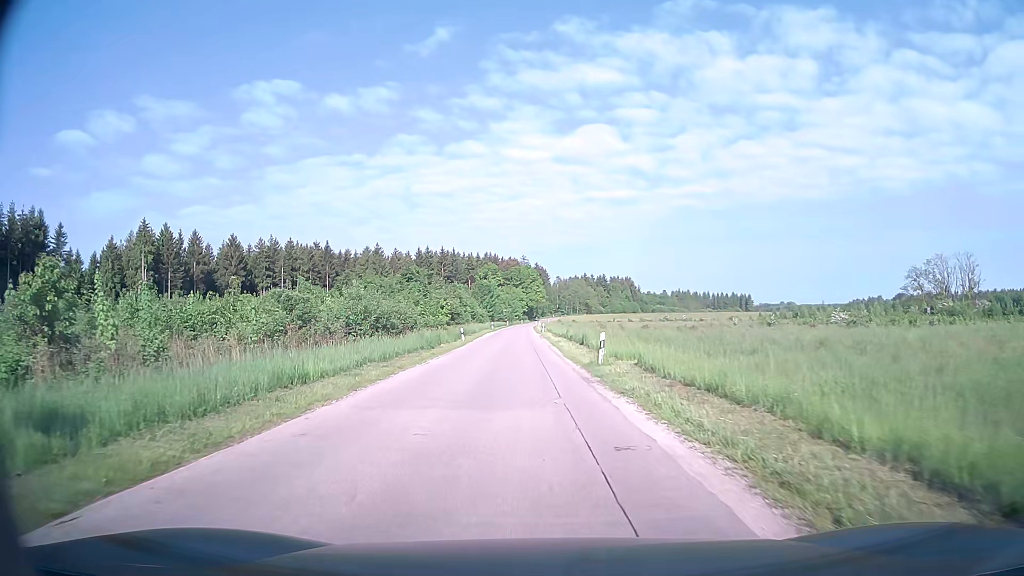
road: unclassified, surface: asphalt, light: Day
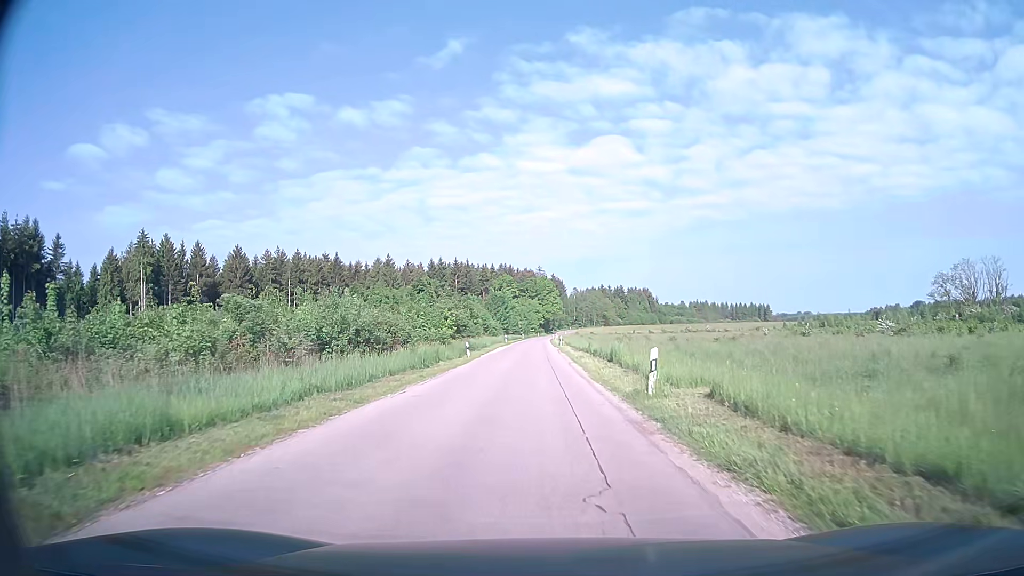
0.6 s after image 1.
(-0.1, +6.3) m; -2°
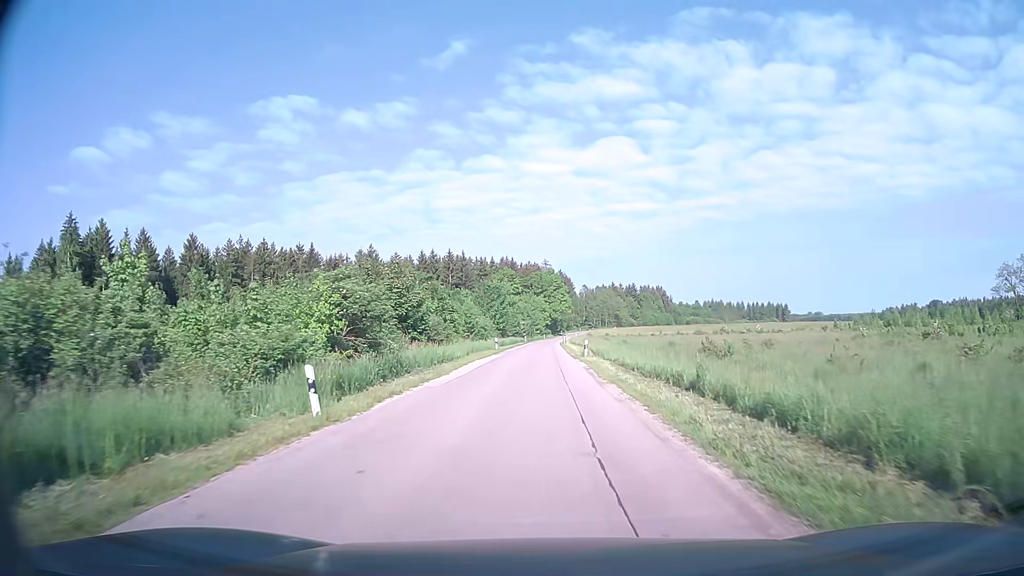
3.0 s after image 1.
(-0.4, +26.6) m; 0°
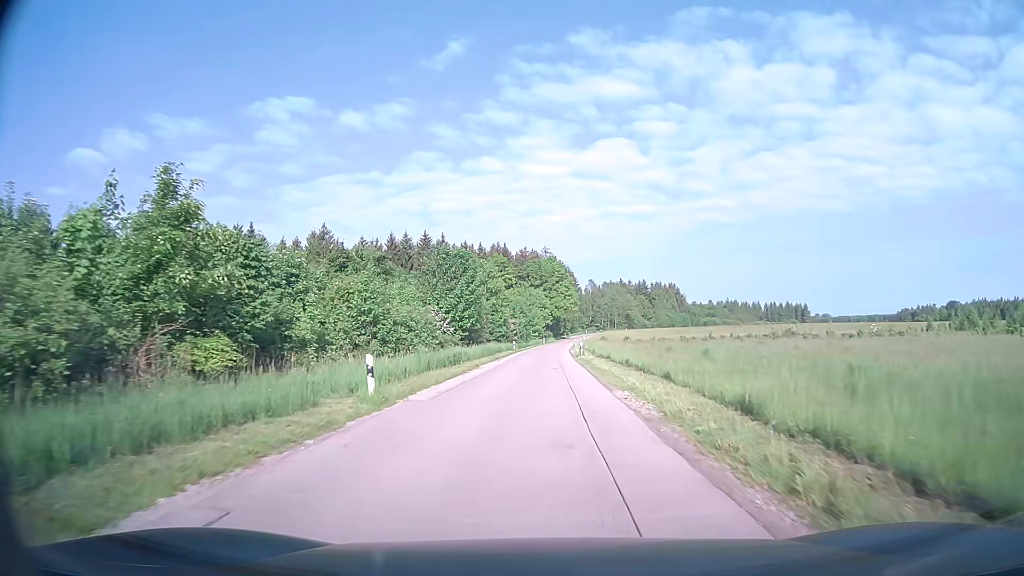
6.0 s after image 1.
(-0.1, +37.1) m; 0°
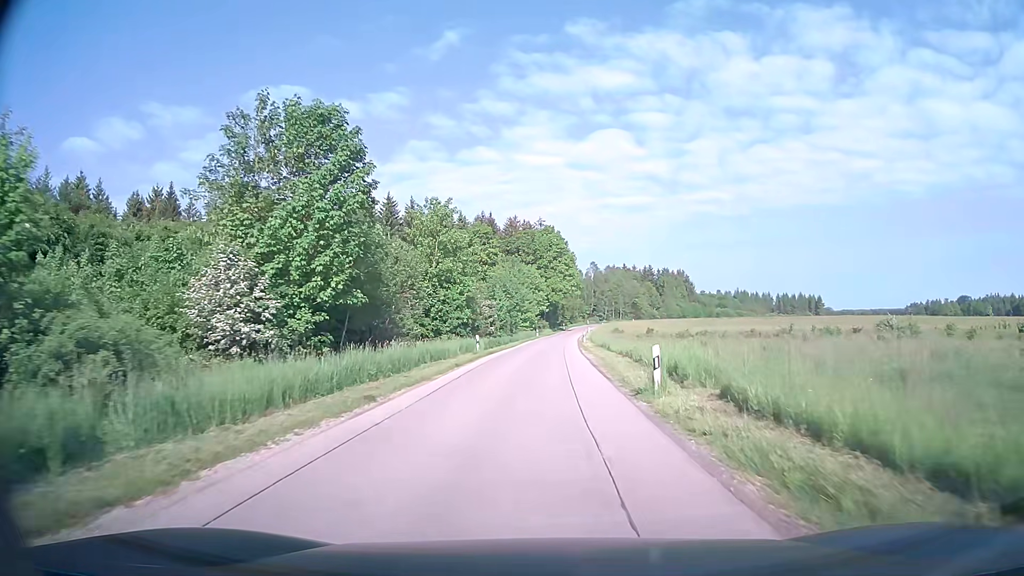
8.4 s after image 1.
(+0.3, +30.5) m; +1°
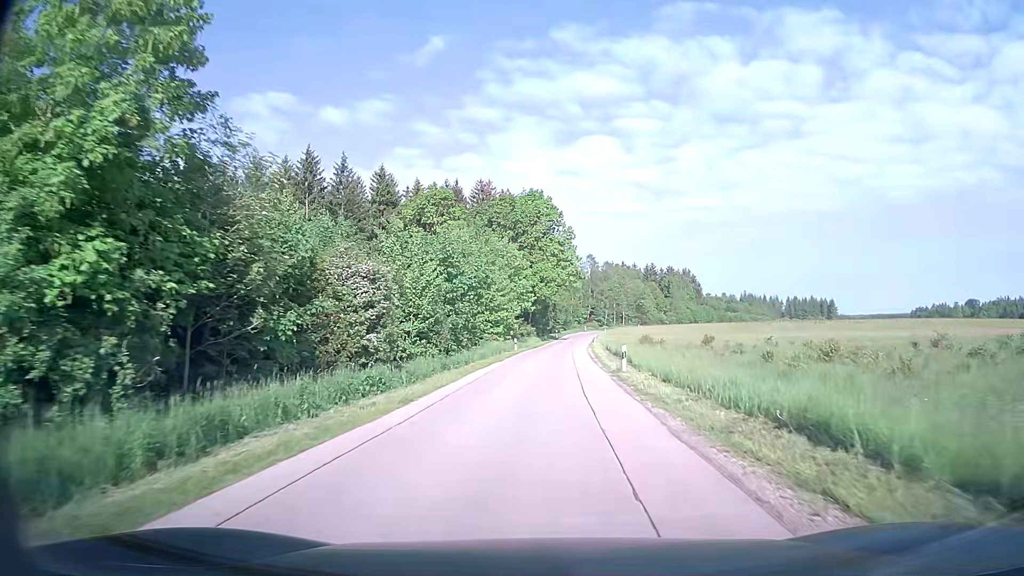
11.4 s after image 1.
(+0.2, +35.5) m; +1°
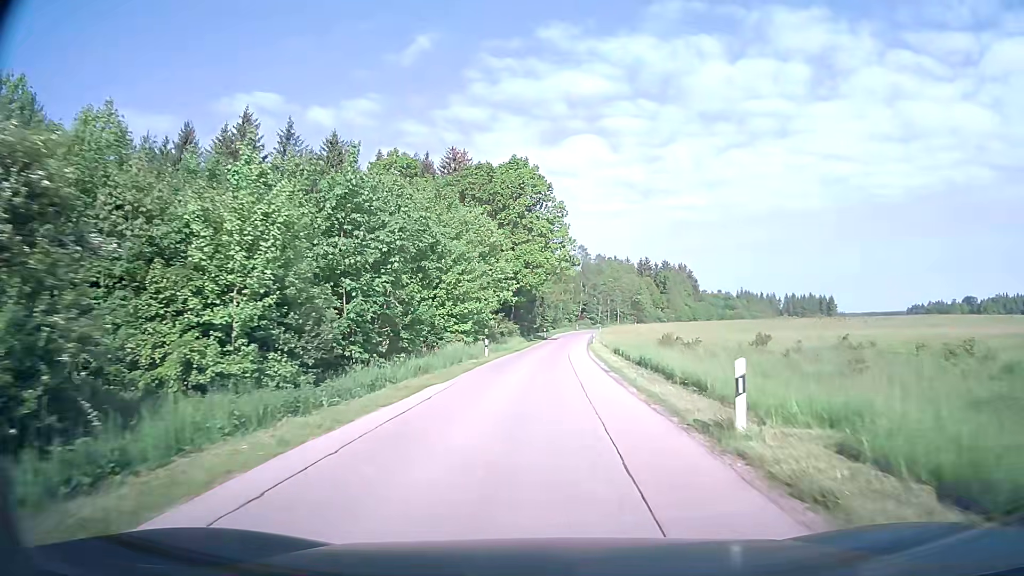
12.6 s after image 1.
(+0.2, +15.3) m; +1°
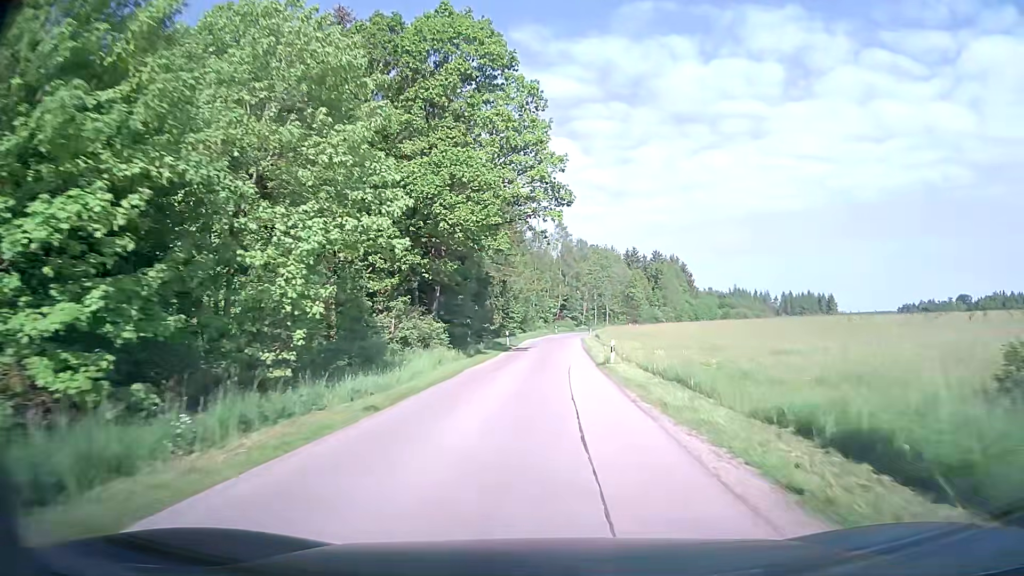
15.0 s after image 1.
(+0.8, +33.5) m; +3°
(0, +10) (0, +20) (0, +30) (+1, +40) (+1, +50) (+1, +60) (+2, +70) (+3, +80) (+6, +90) (+9, +99) m
